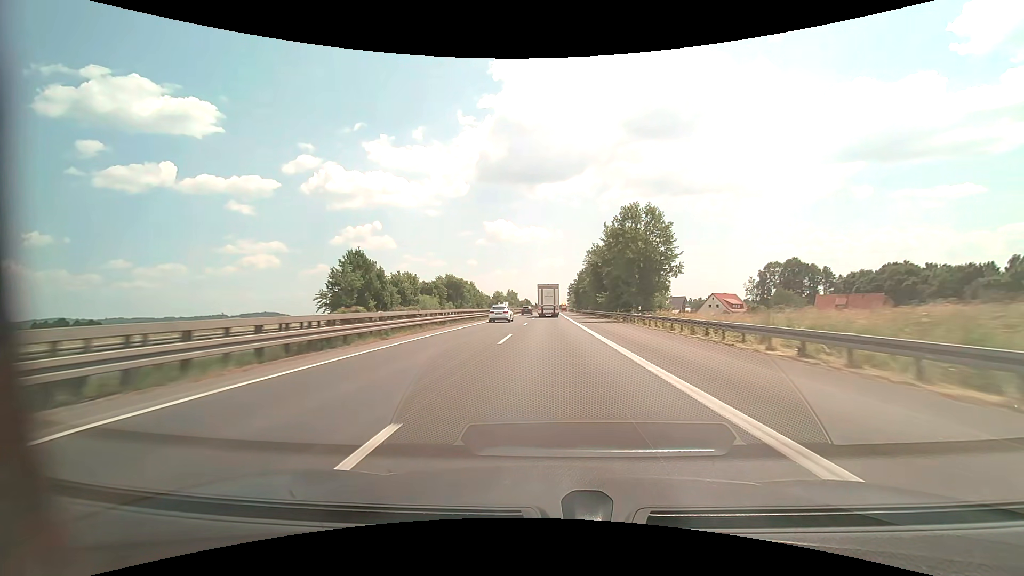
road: motorway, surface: asphalt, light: Day
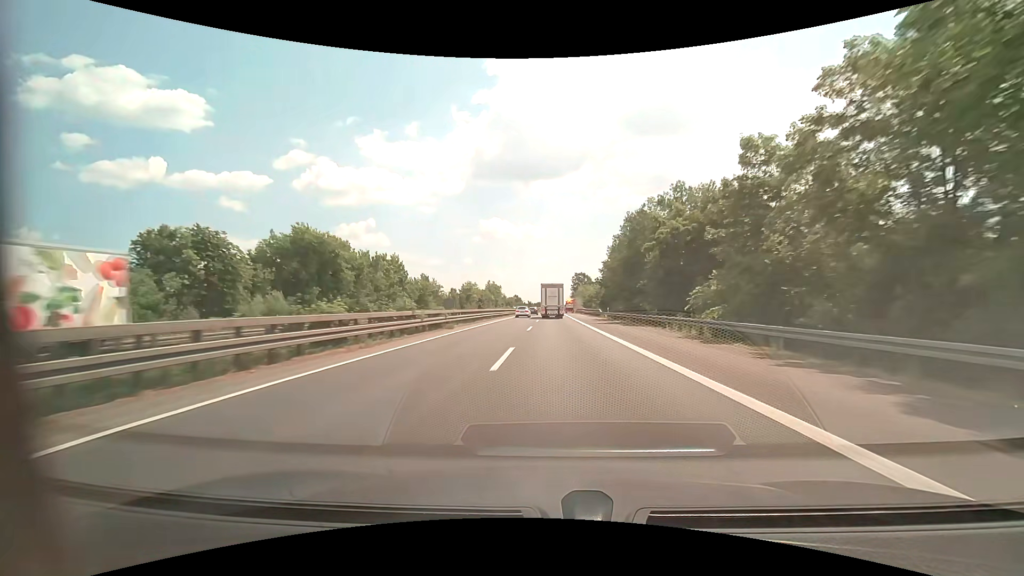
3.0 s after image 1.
(0.0, +79.4) m; +1°
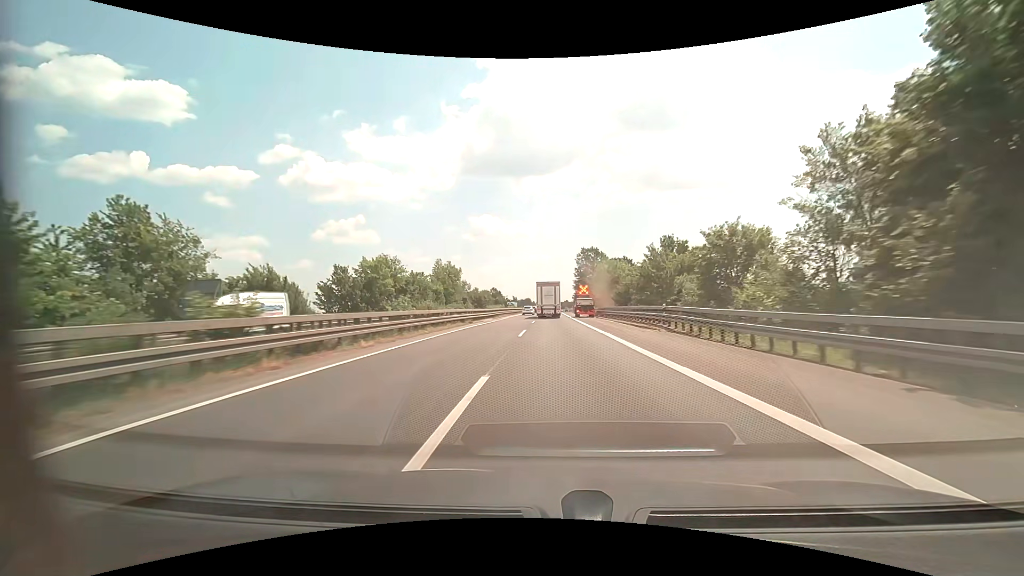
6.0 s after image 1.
(+0.7, +79.0) m; +1°
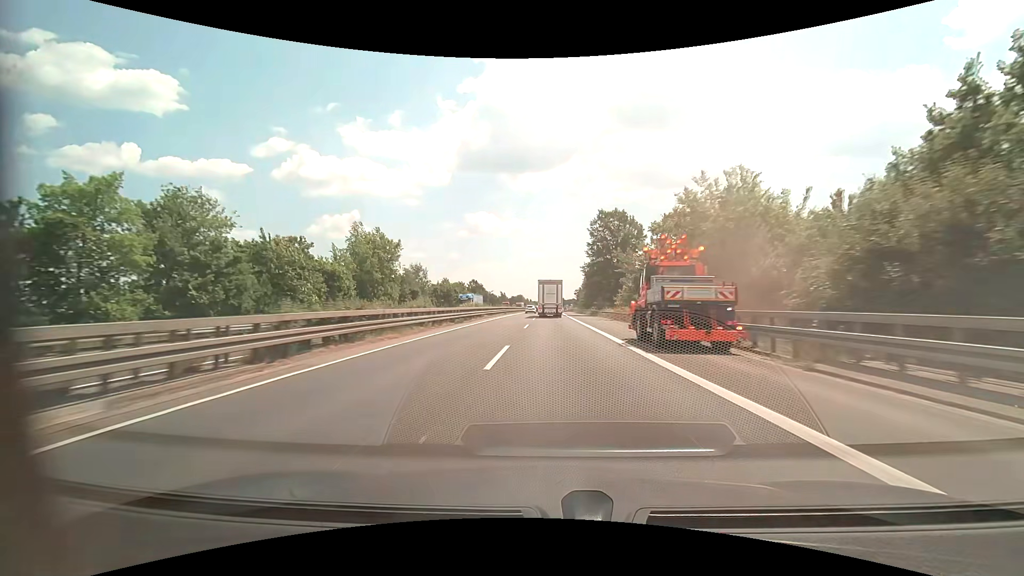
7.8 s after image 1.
(+0.2, +47.2) m; +1°
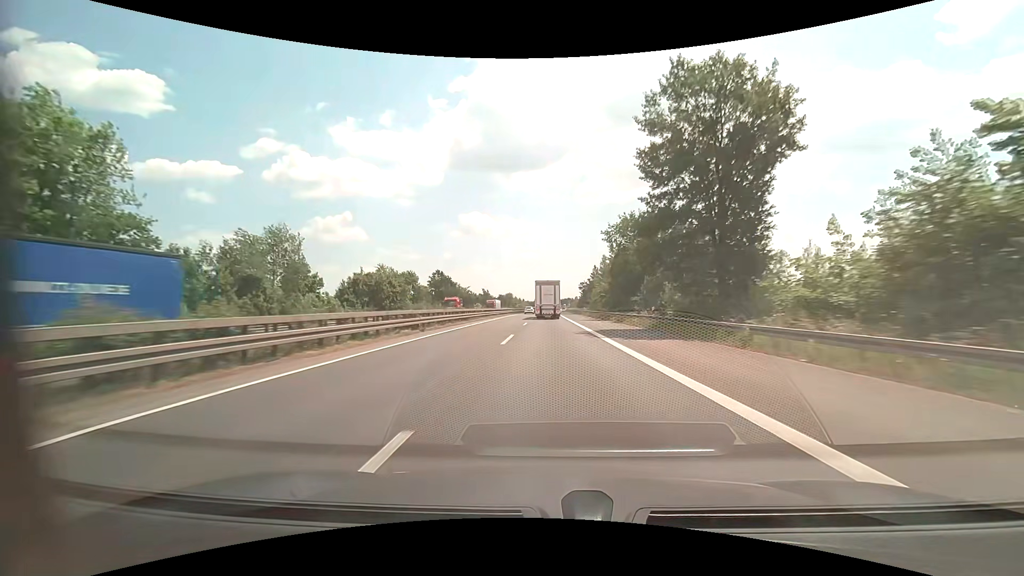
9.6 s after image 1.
(+0.3, +46.8) m; +1°
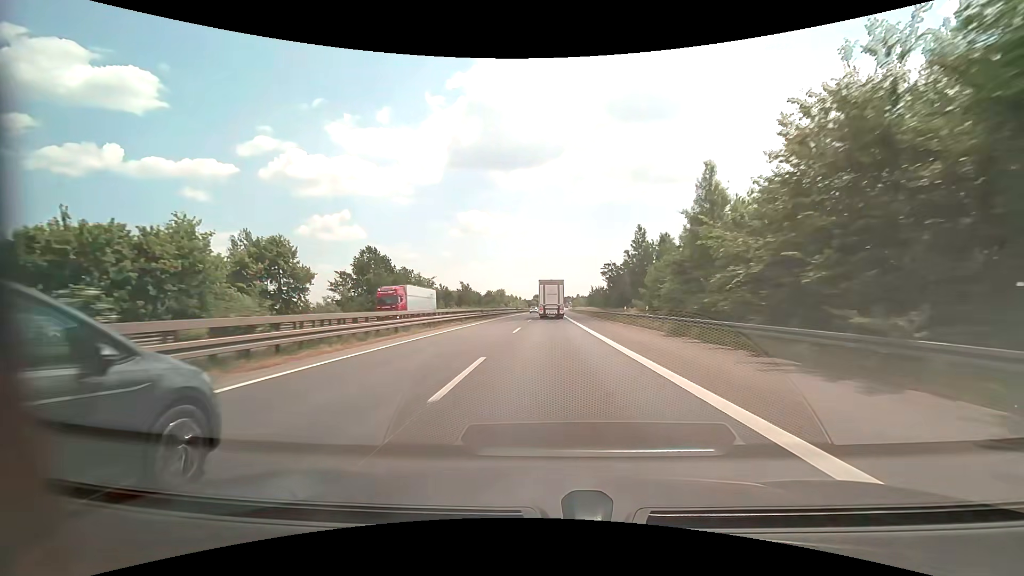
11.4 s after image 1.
(0.0, +46.5) m; 0°
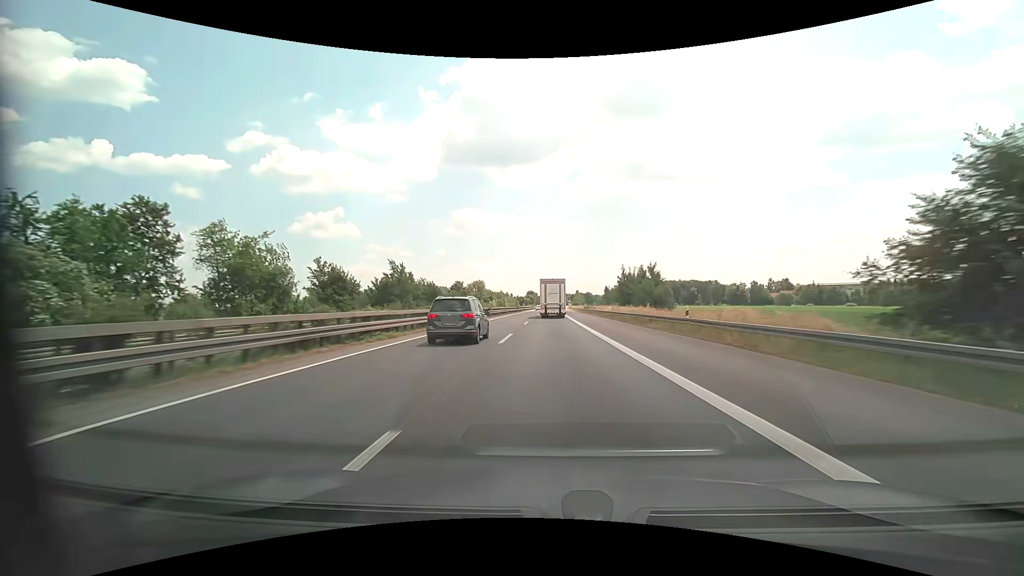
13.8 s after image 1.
(+0.2, +61.6) m; 0°
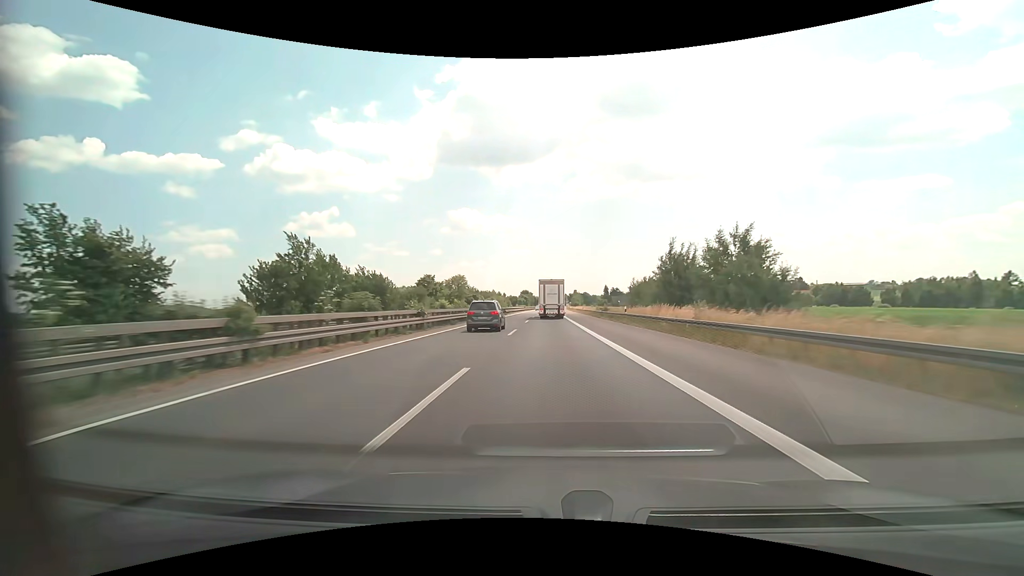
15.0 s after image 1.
(+0.2, +30.7) m; 0°
(0, +10) (0, +20) (0, +30) (0, +40) (0, +50) (+1, +60) (+1, +70) (+1, +80) (+1, +90) (+1, +100) m
